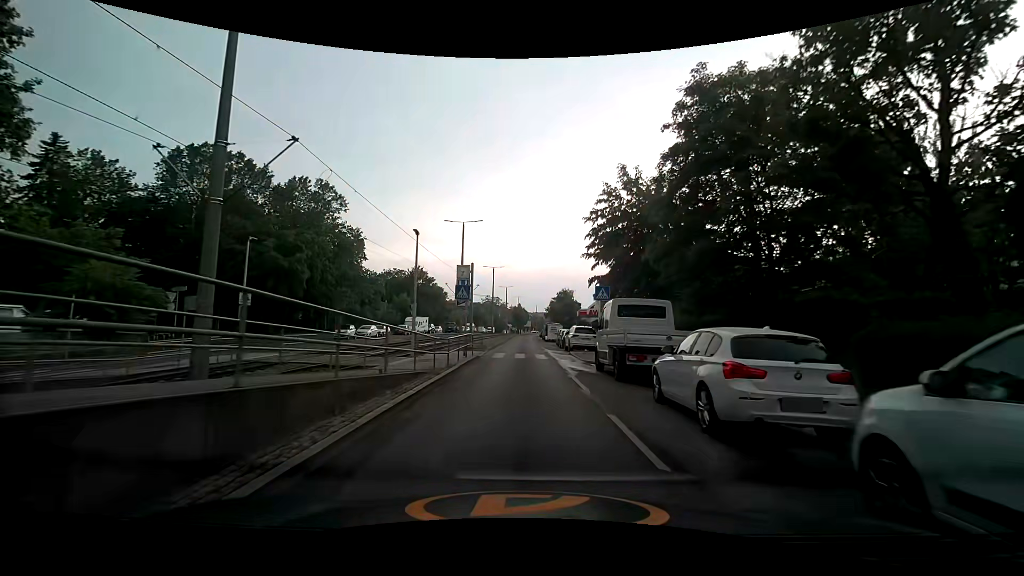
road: secondary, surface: asphalt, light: Day
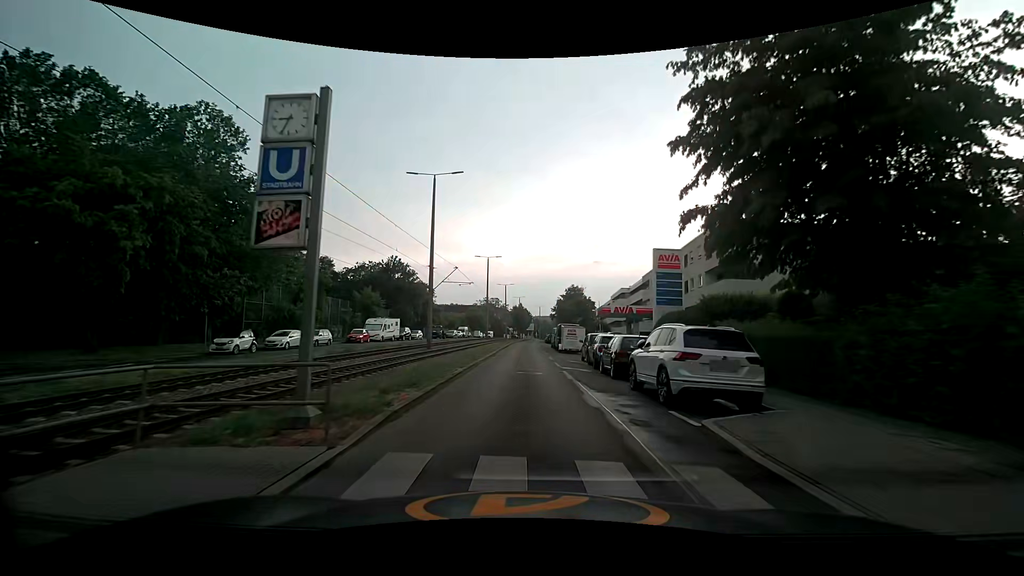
(0.0, +20.9) m; 0°
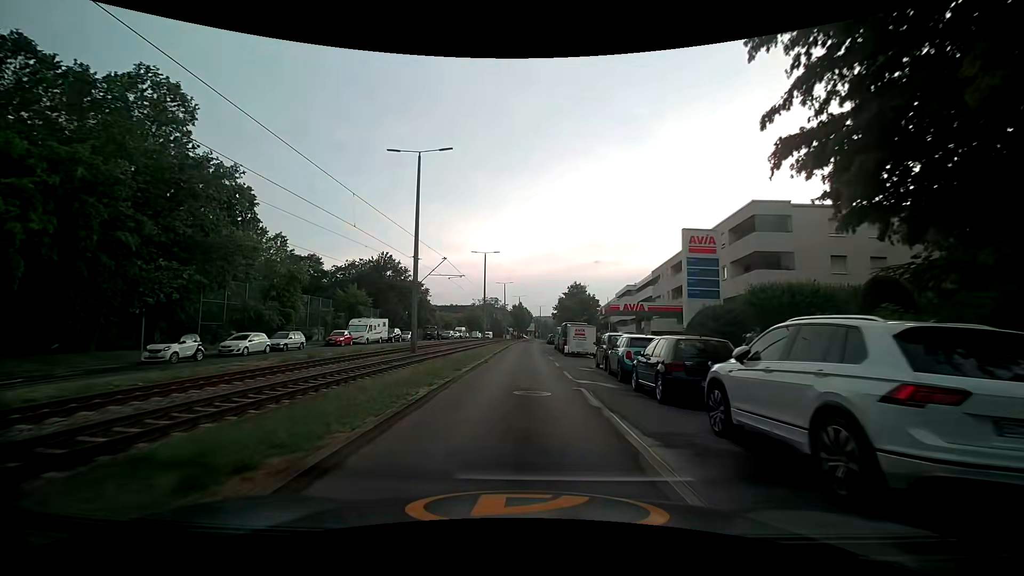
(0.0, +5.7) m; +1°
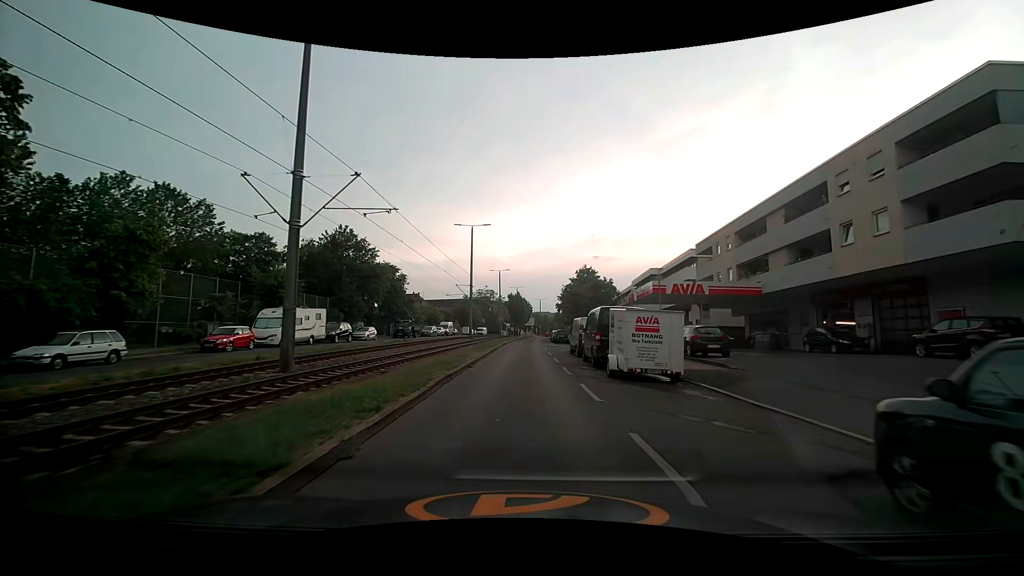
(-0.2, +18.3) m; -1°
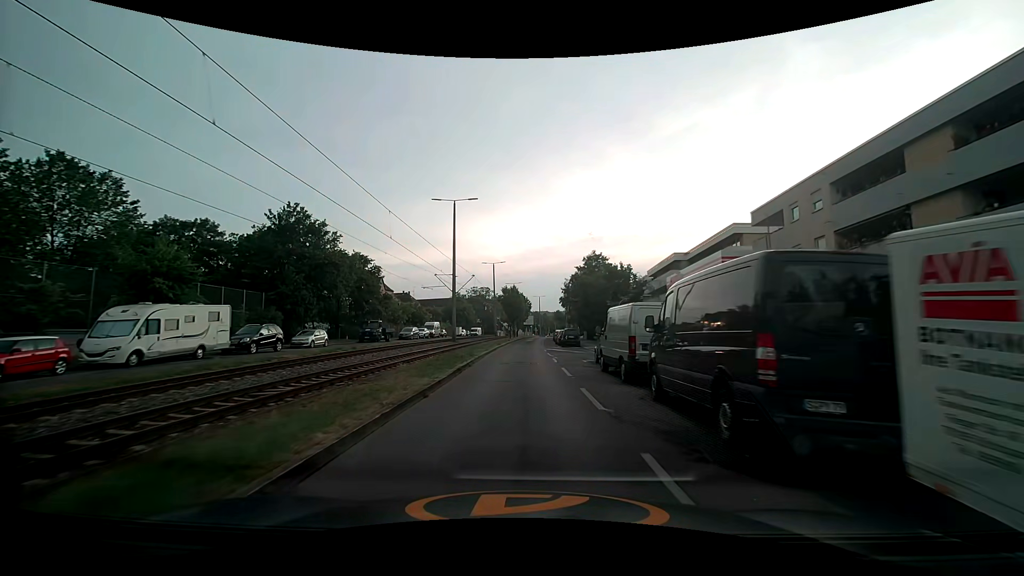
(+0.2, +13.2) m; 0°
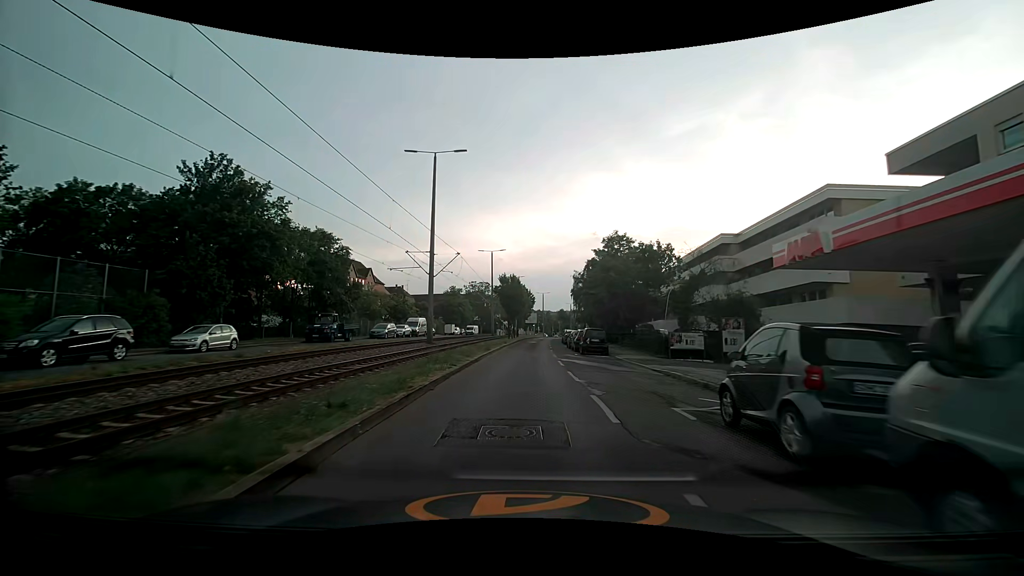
(0.0, +13.5) m; 0°
